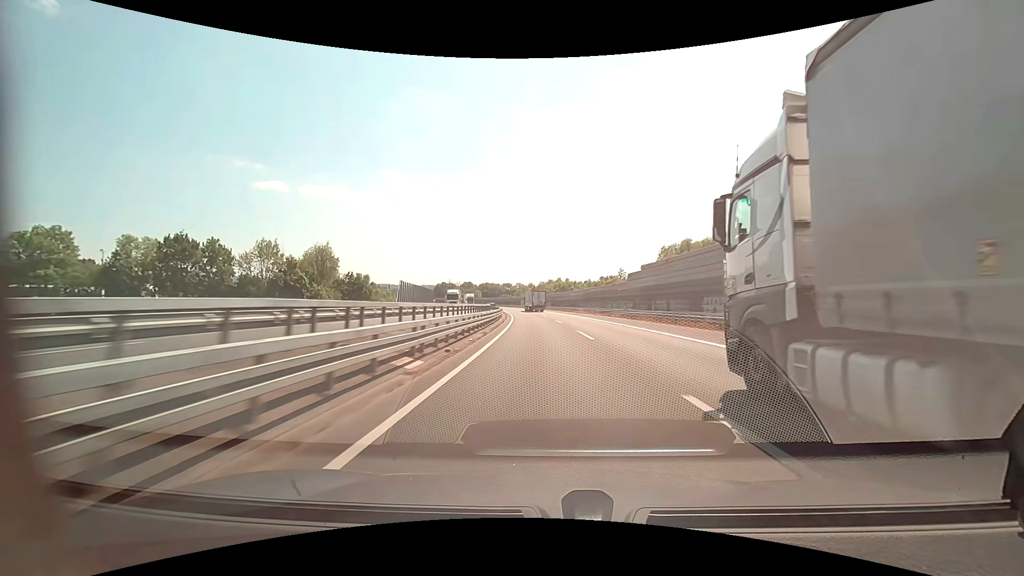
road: motorway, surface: asphalt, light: Day
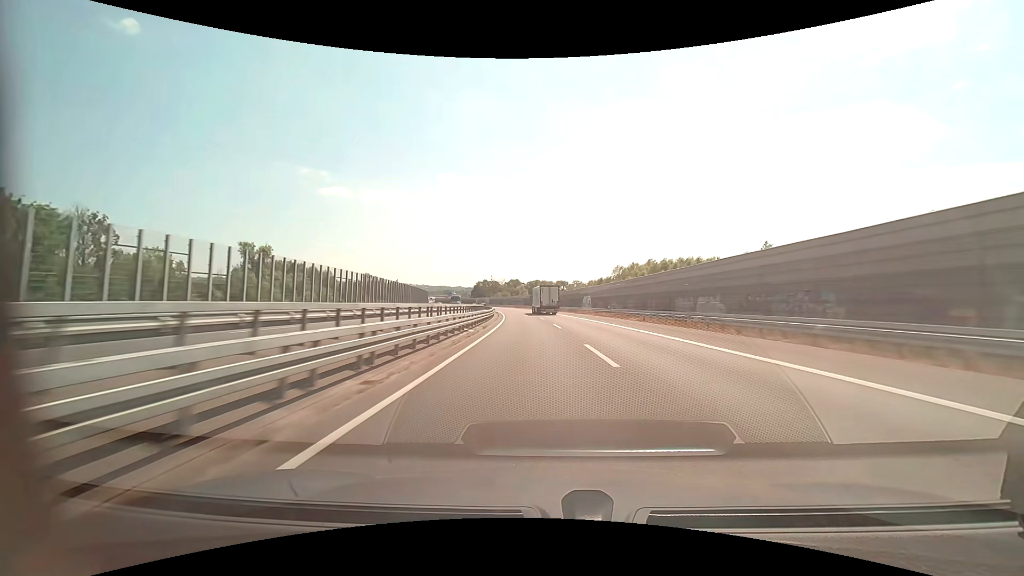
(-5.6, +99.3) m; -6°
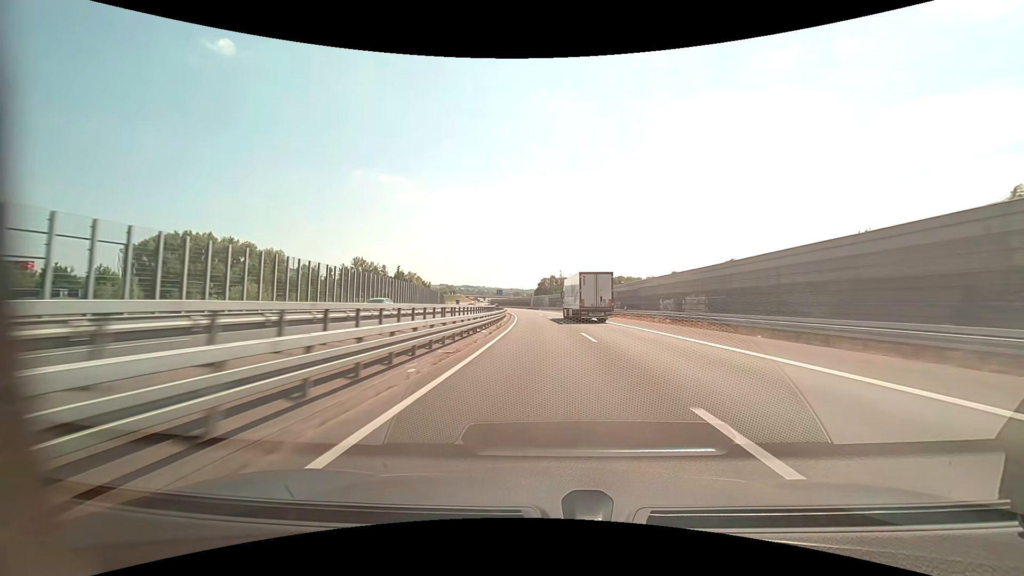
(-7.3, +100.5) m; -8°
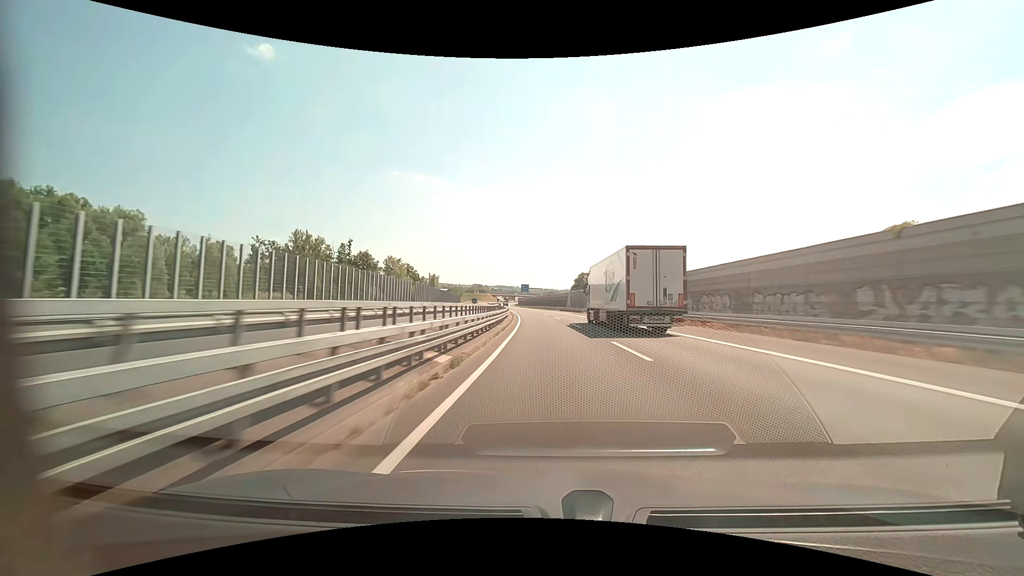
(-2.2, +60.8) m; -4°
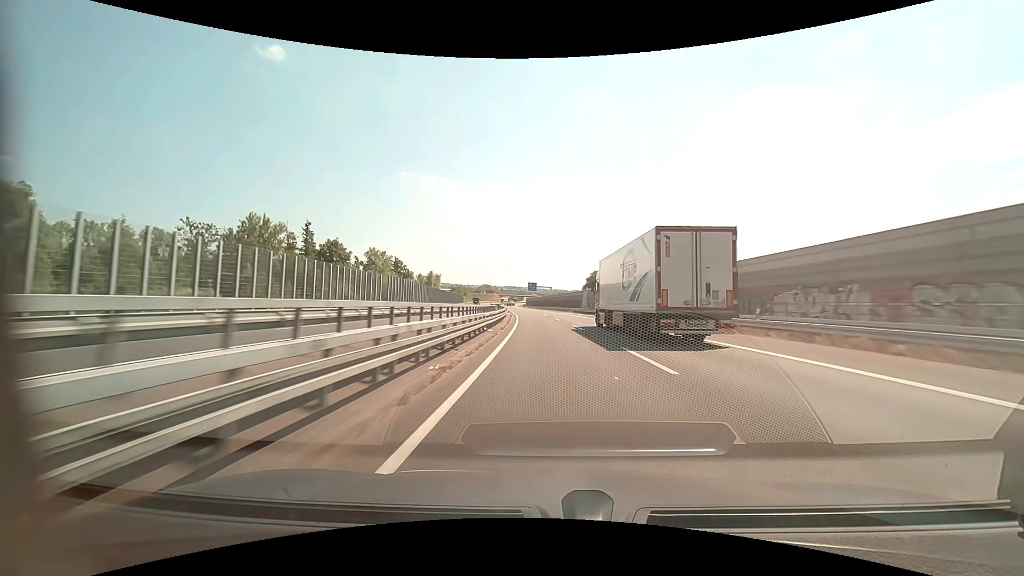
(-0.2, +20.3) m; -1°
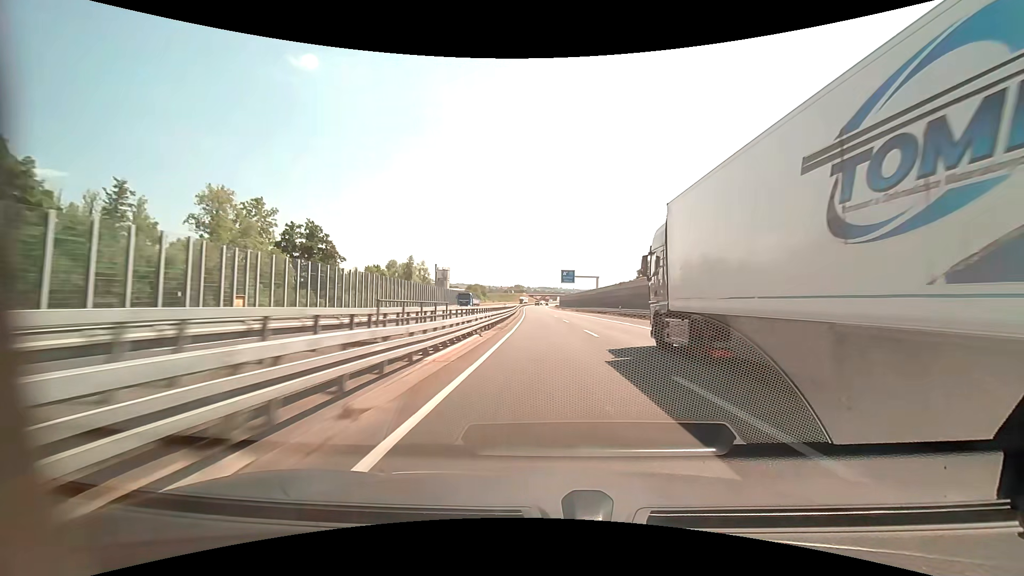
(-1.9, +61.1) m; -4°
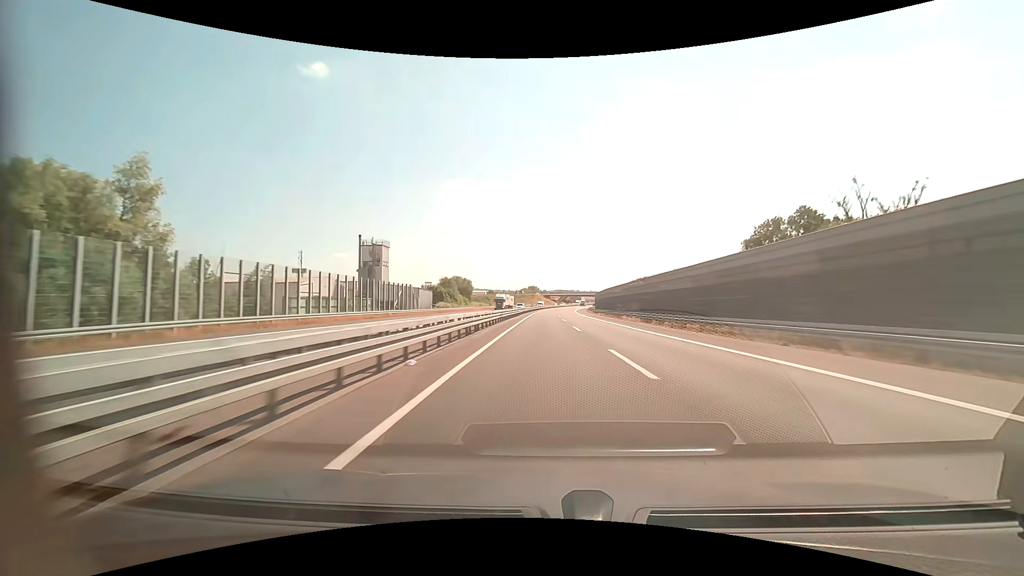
(-3.1, +102.7) m; -2°
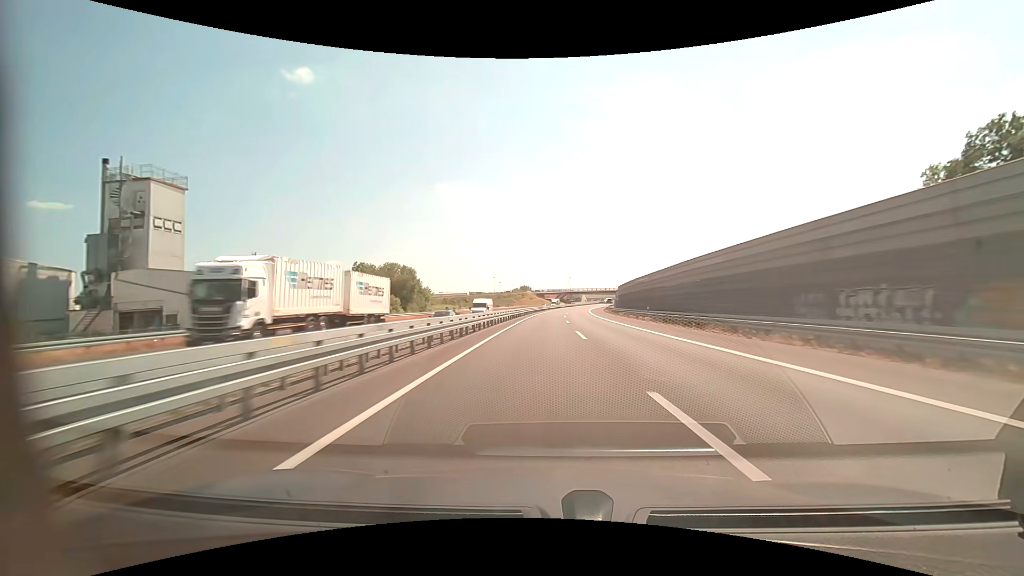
(-0.1, +62.0) m; 0°
(0, +10) (0, +20) (0, +30) (0, +40) (+1, +50) (+1, +60) (+1, +70) (+2, +80) (+3, +90) (+3, +100) m
